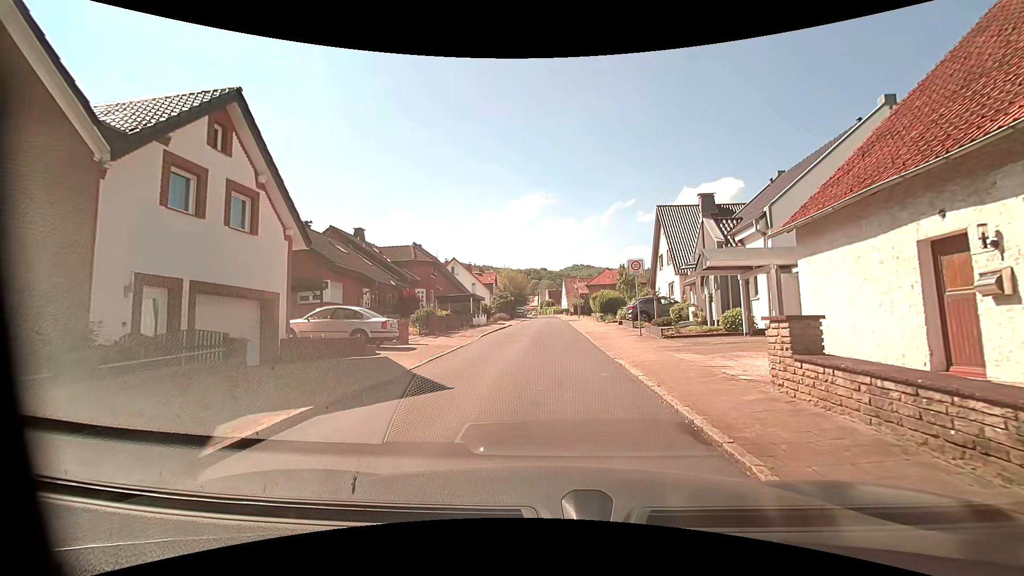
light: Day
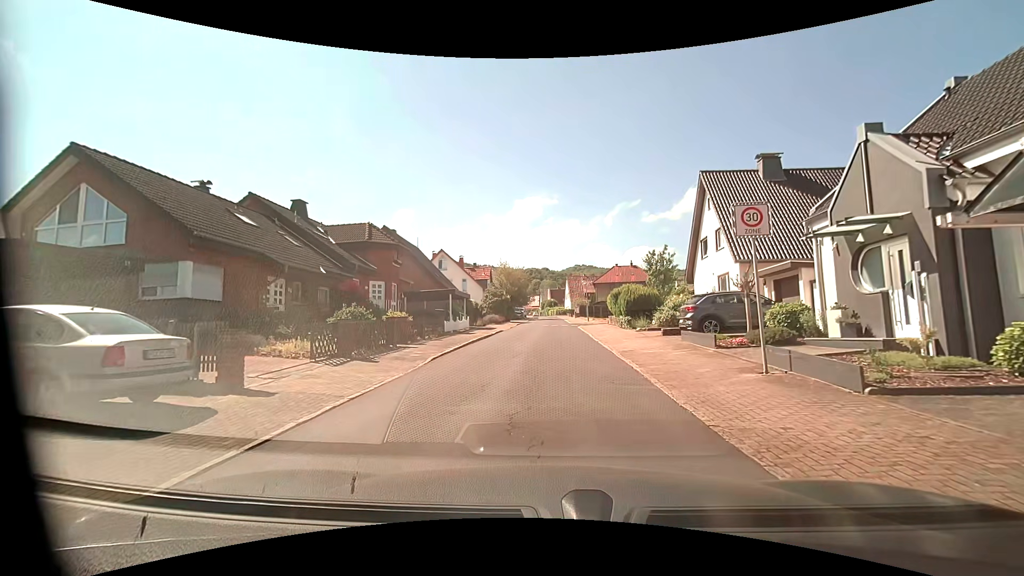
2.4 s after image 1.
(-0.2, +11.3) m; -1°
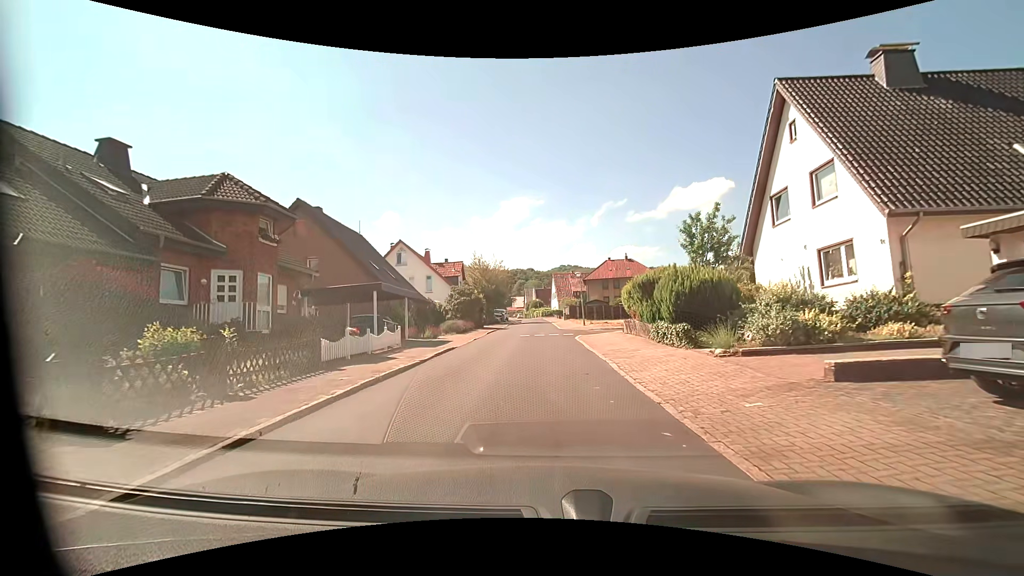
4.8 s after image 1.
(+0.2, +13.0) m; +1°
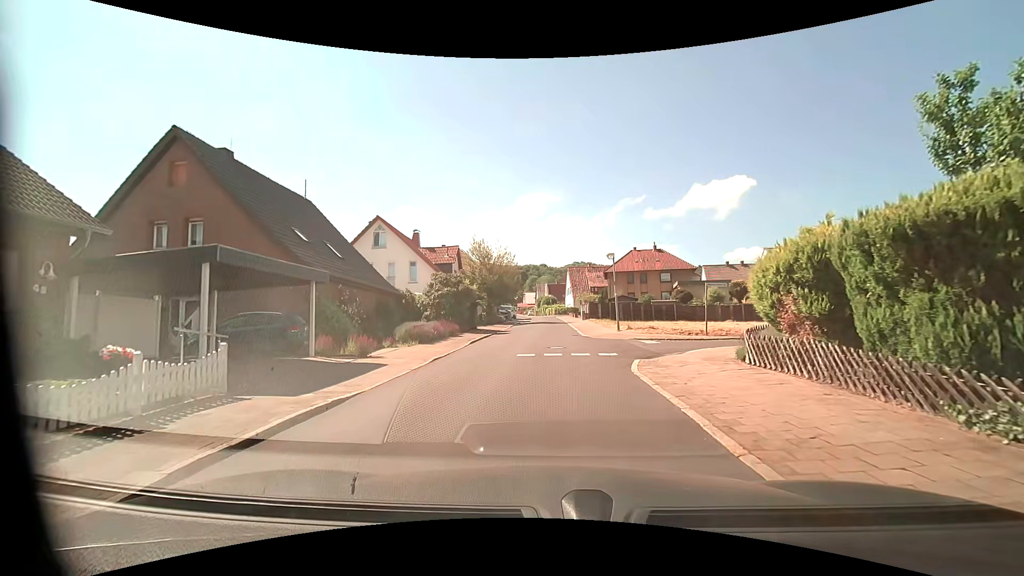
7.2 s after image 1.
(-0.1, +12.1) m; -2°
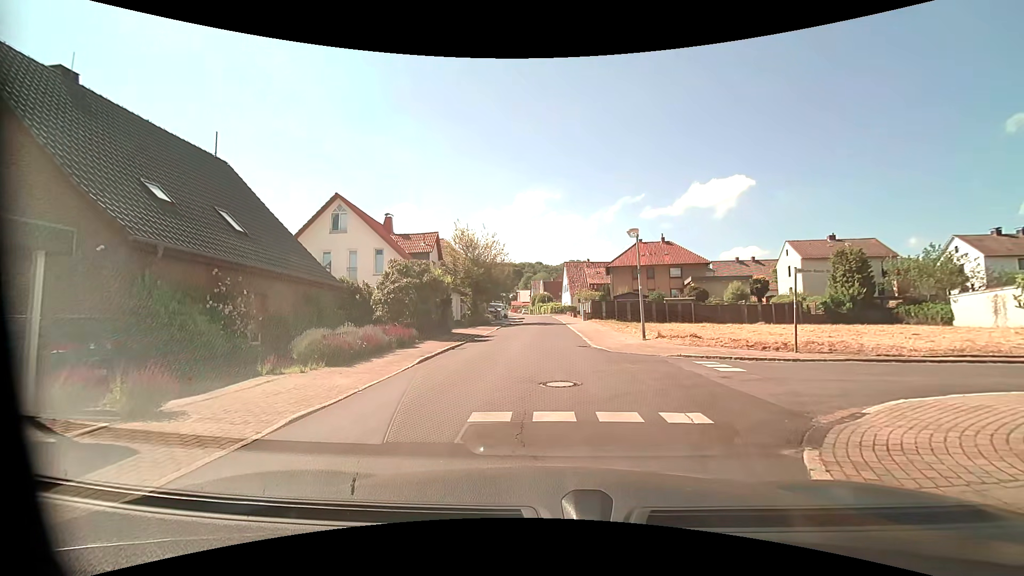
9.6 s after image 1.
(+0.1, +7.9) m; 0°
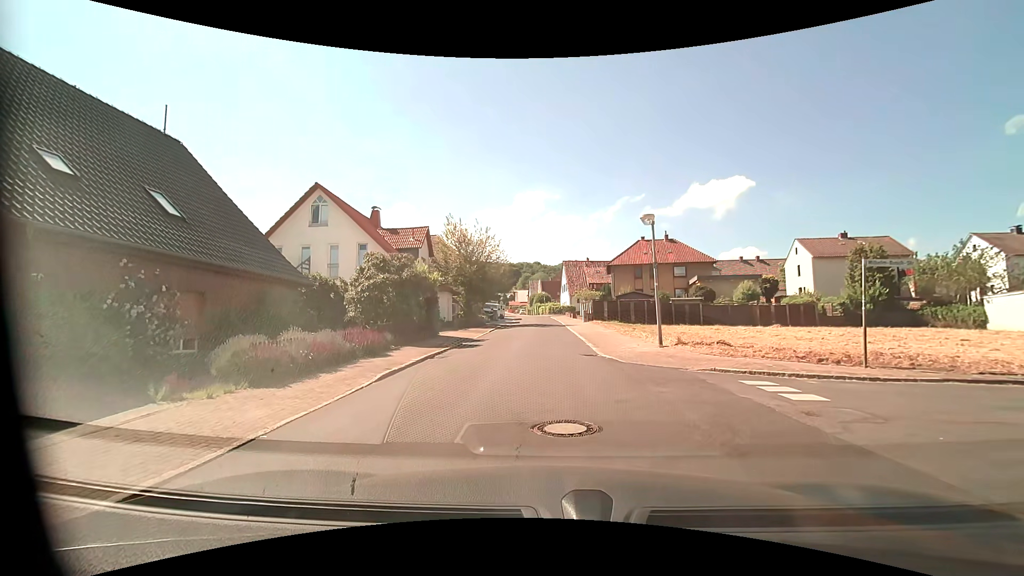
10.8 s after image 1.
(0.0, +3.0) m; 0°
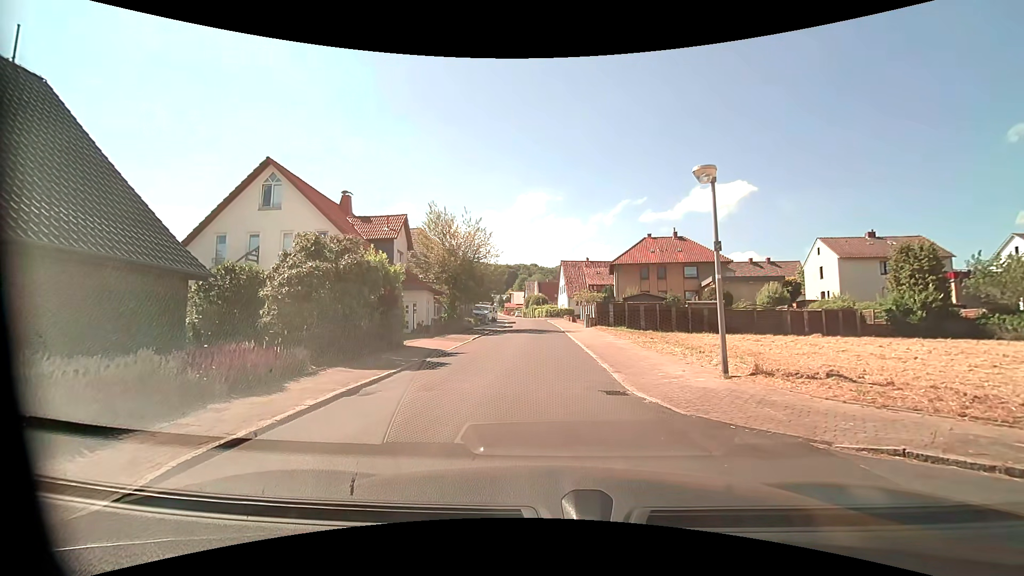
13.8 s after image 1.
(0.0, +5.9) m; +1°
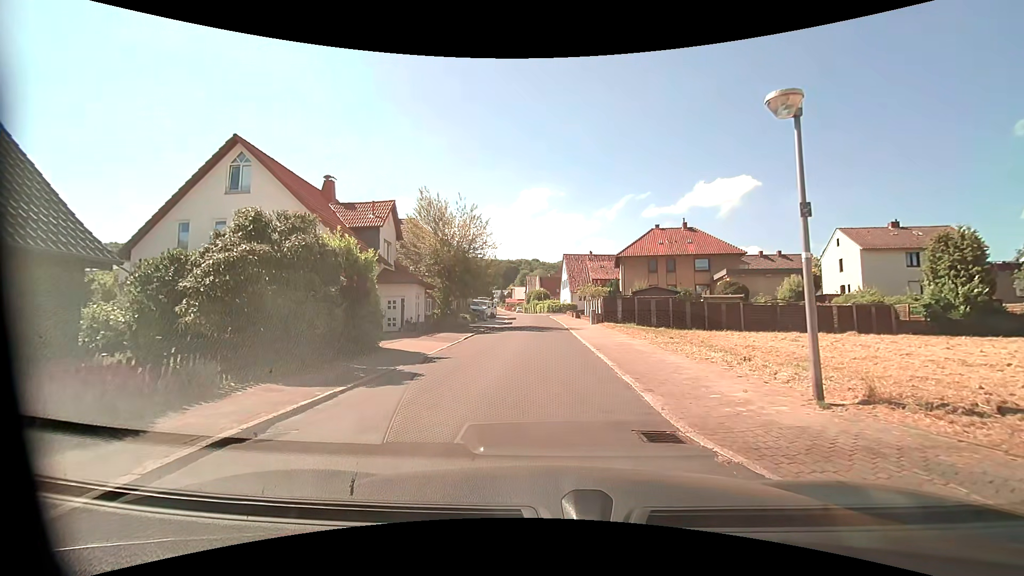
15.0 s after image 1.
(0.0, +3.4) m; 0°
(0, +10) (0, +20) (0, +30) (0, +40) (-1, +50) (-1, +60) (-2, +70) (-3, +80) (-5, +90) (-6, +100) m
